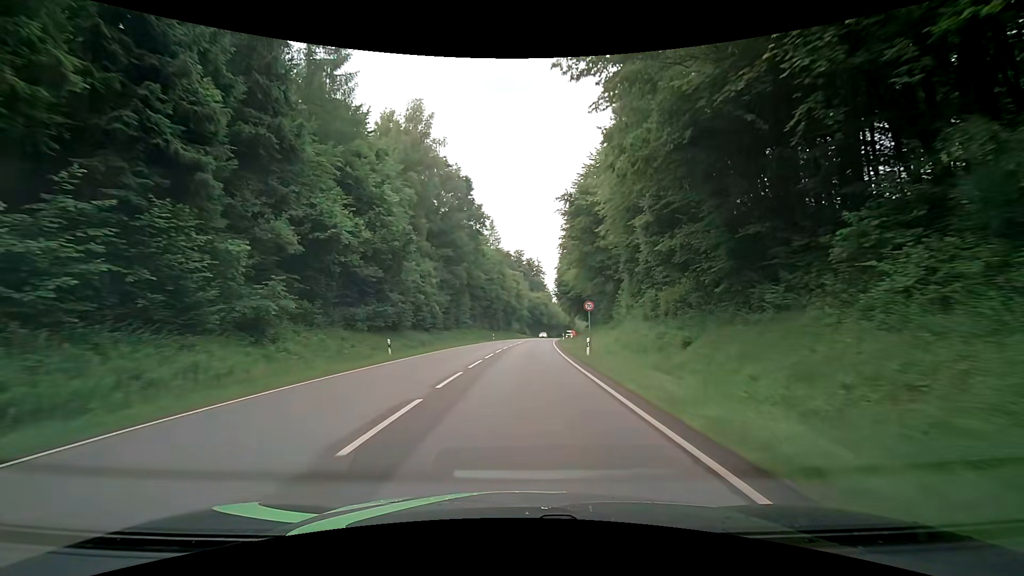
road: secondary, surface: asphalt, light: Day
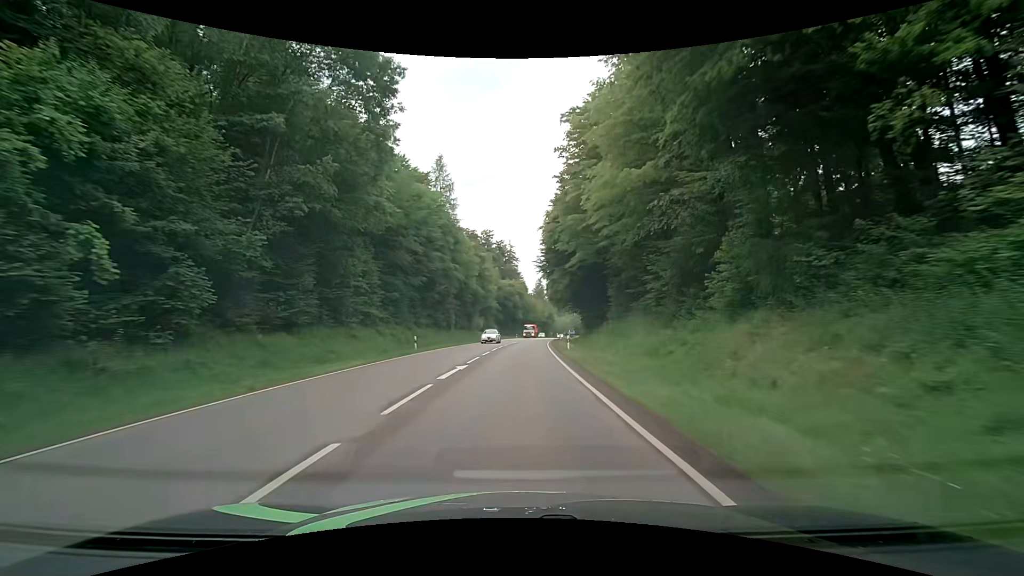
(+0.8, +39.6) m; +3°
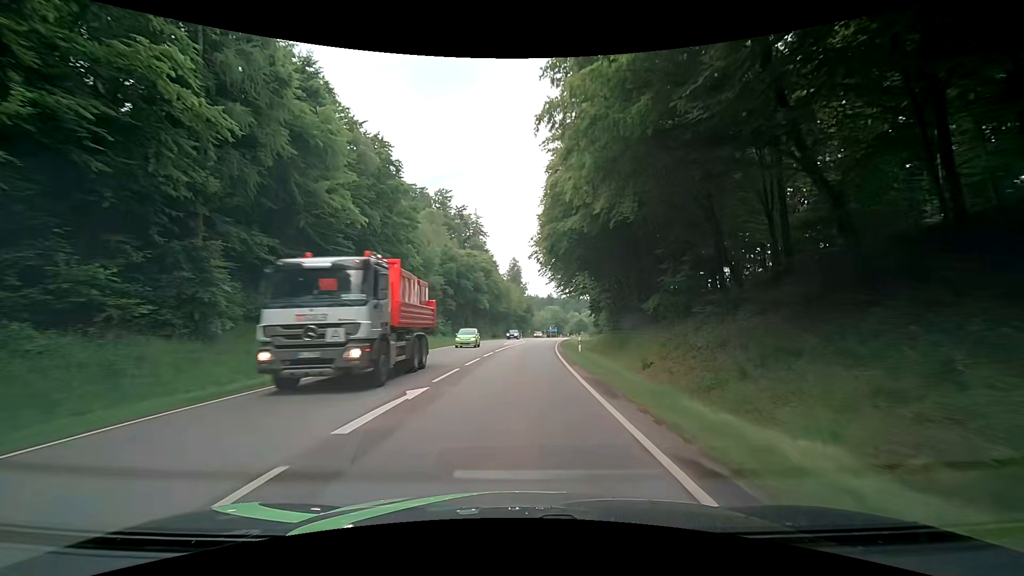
(+1.3, +49.1) m; +3°
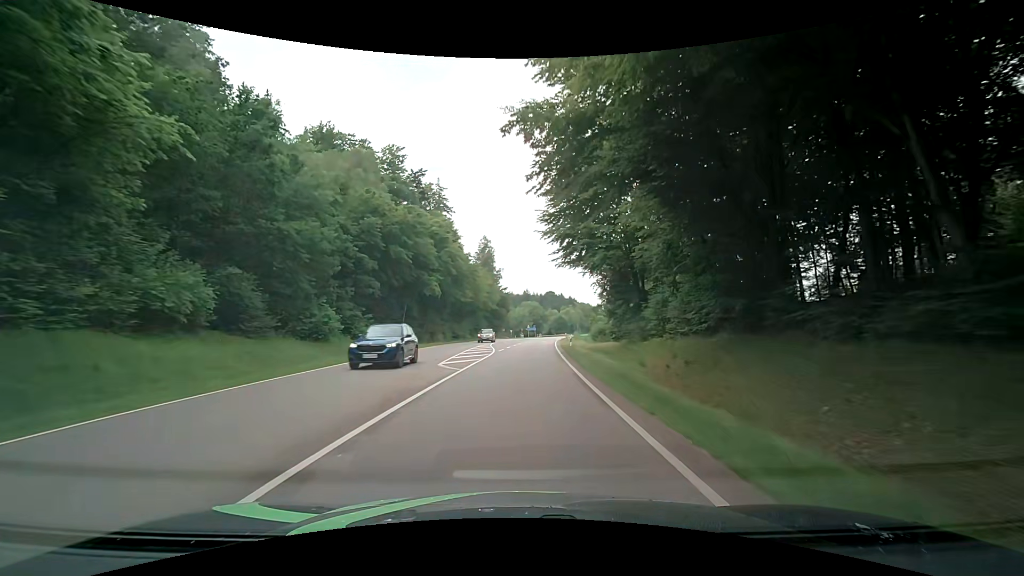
(+0.5, +29.5) m; +3°
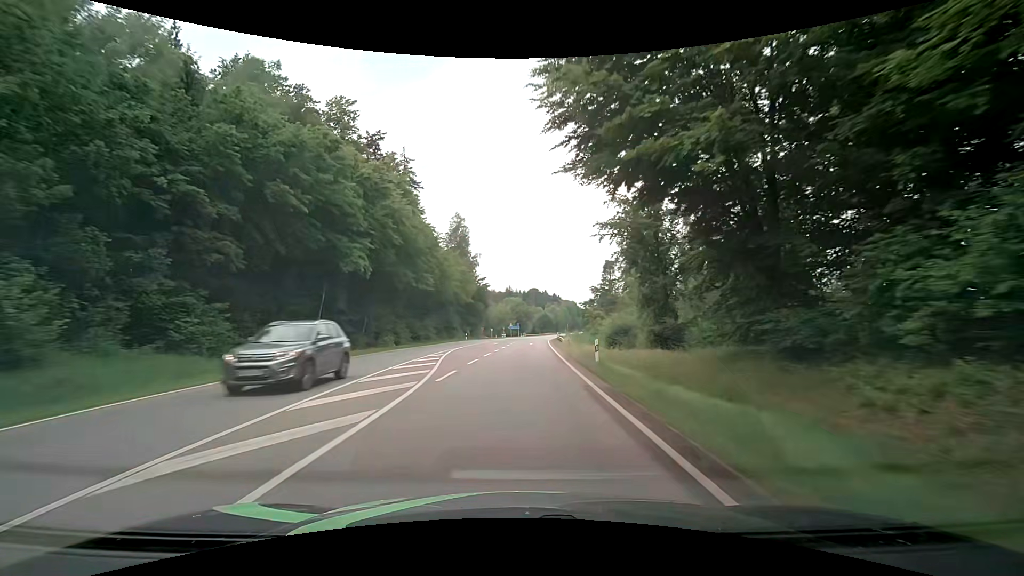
(+0.3, +19.8) m; +2°
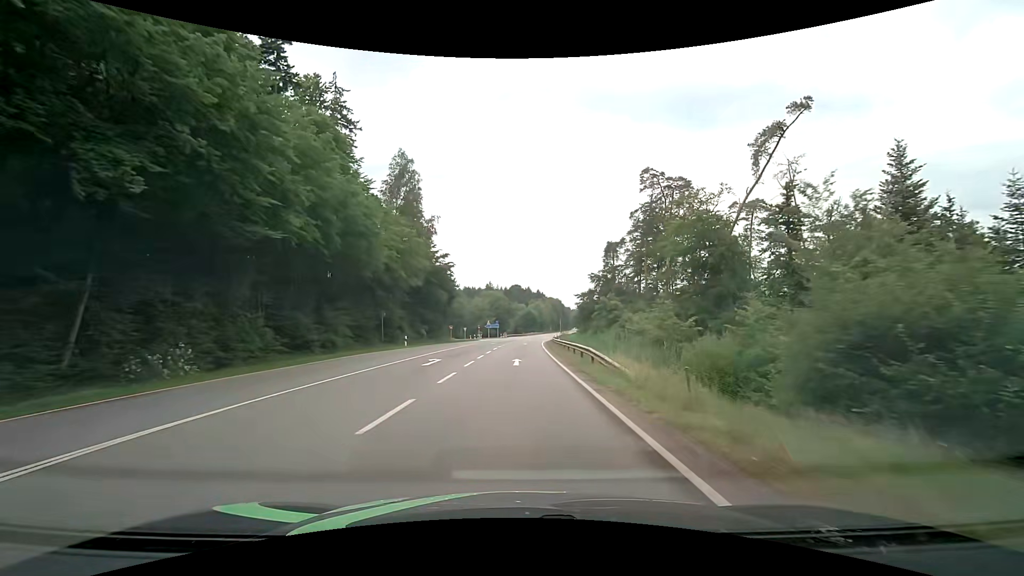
(+0.7, +30.0) m; +2°
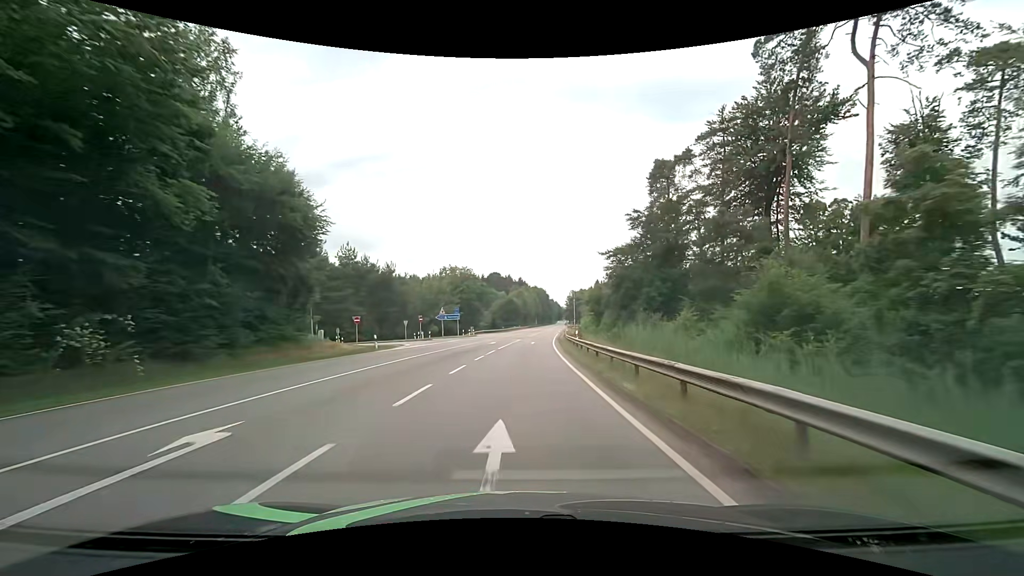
(+0.8, +52.1) m; +2°
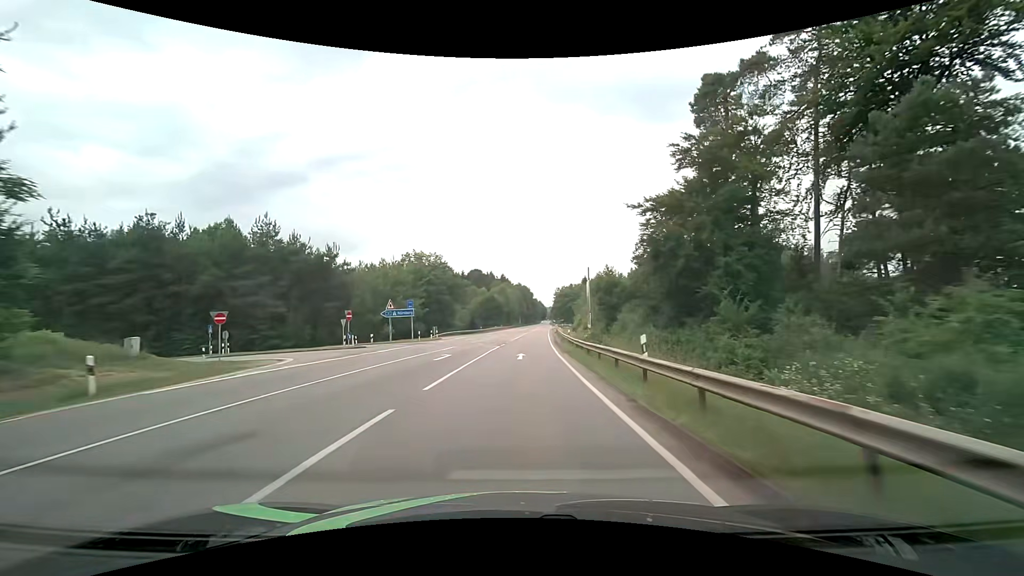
(+0.3, +21.4) m; +2°
(0, +10) (0, +20) (+1, +30) (+1, +40) (+1, +50) (+2, +60) (+3, +70) (+3, +80) (+4, +90) (+4, +100) m
